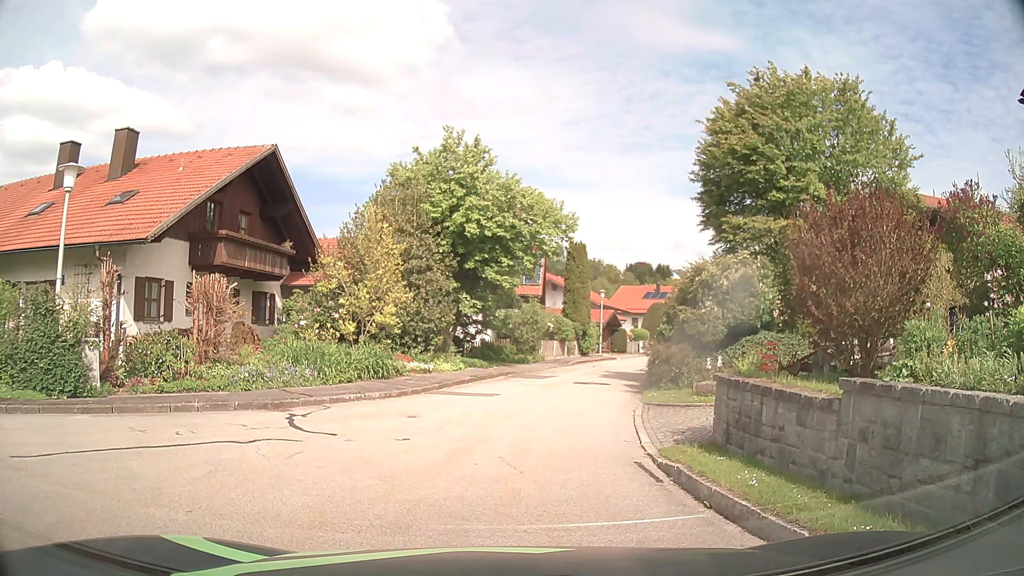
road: residential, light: Day
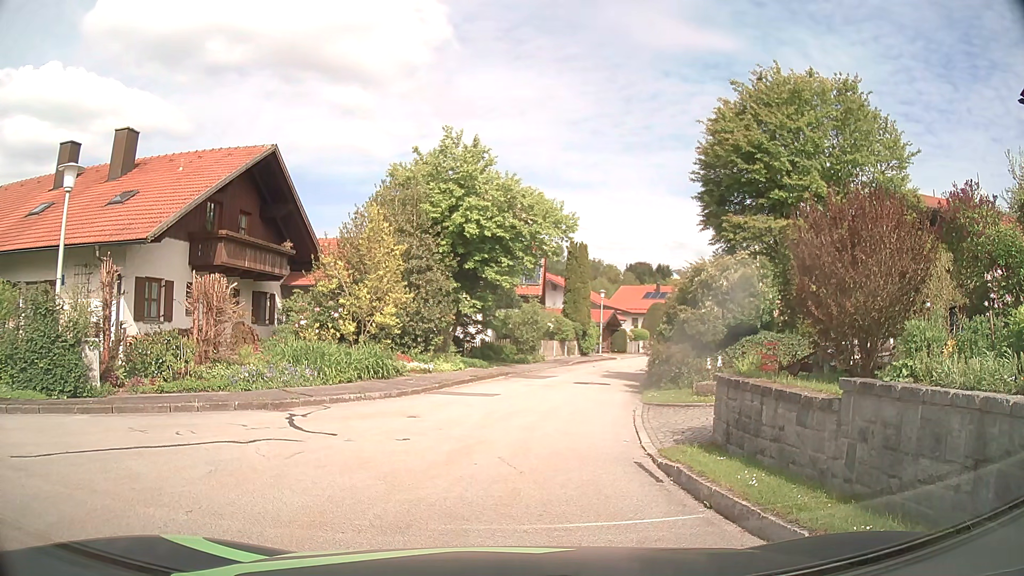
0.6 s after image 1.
(0.0, 0.0) m; 0°
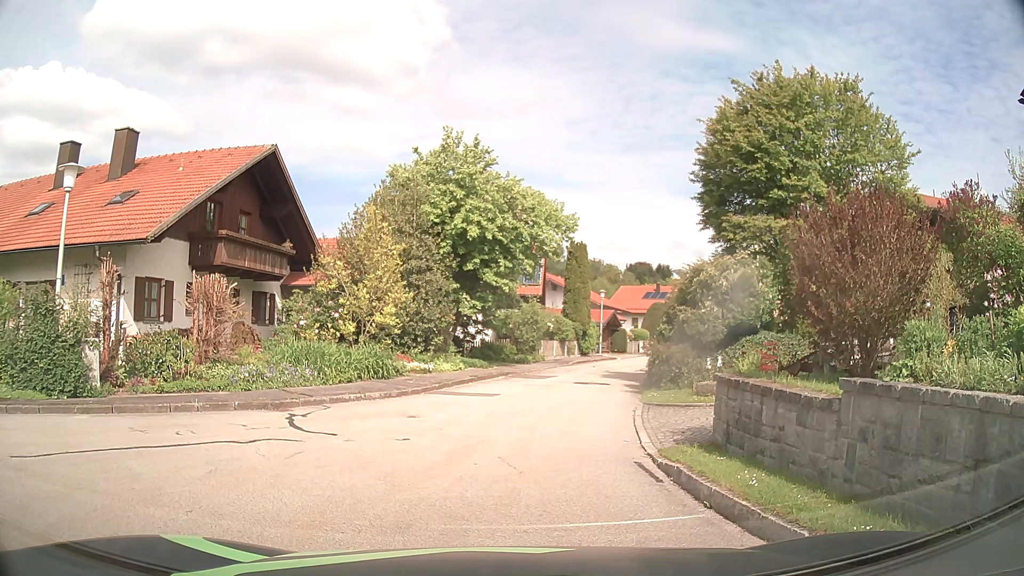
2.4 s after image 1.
(0.0, 0.0) m; 0°
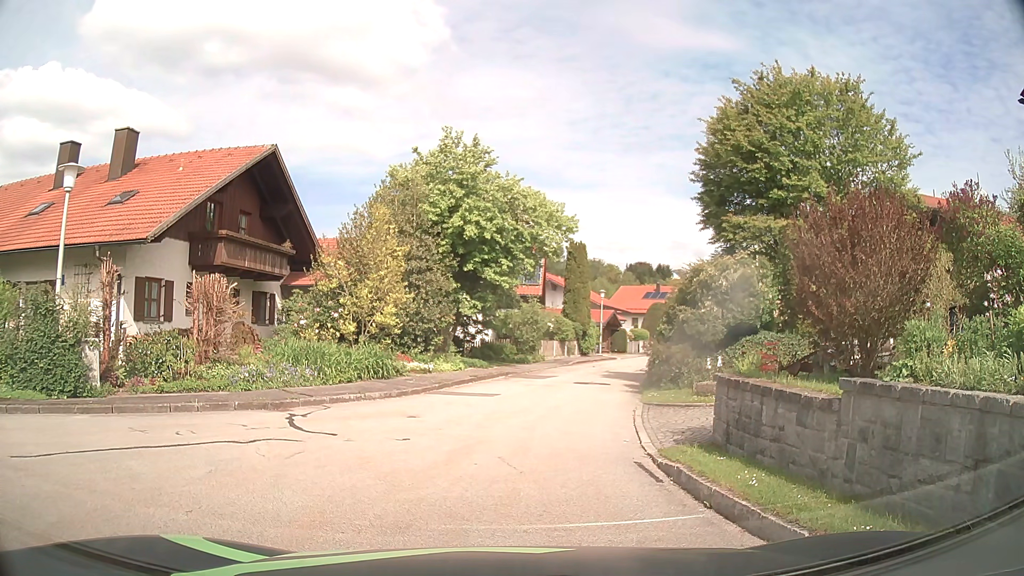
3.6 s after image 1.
(0.0, 0.0) m; 0°
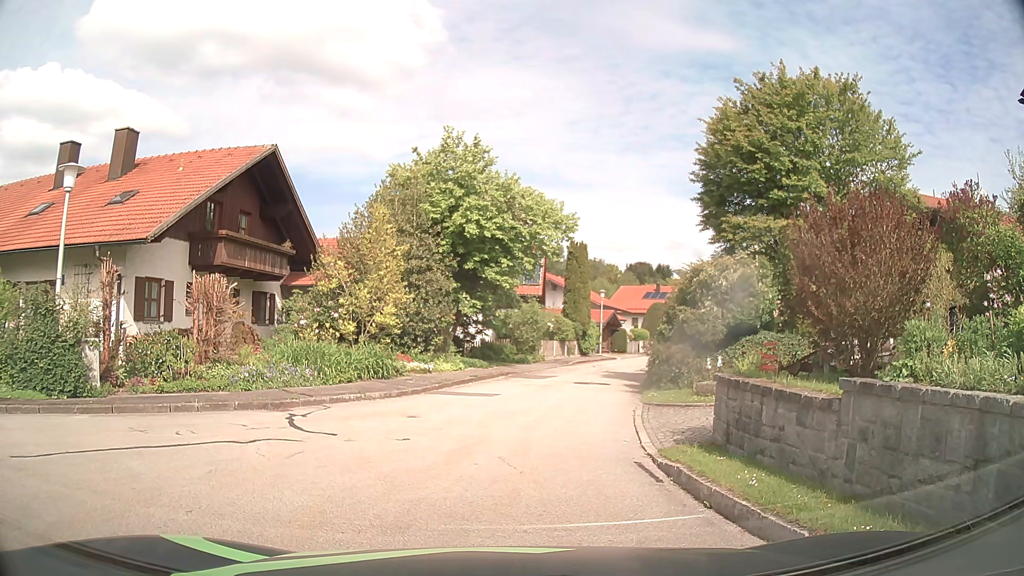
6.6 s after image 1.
(0.0, 0.0) m; 0°
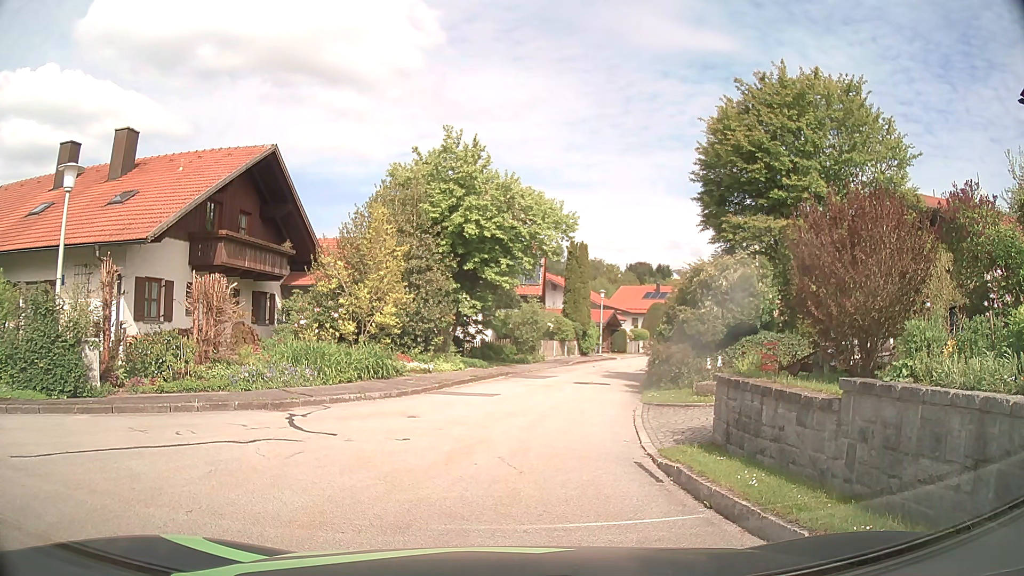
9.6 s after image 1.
(0.0, 0.0) m; 0°
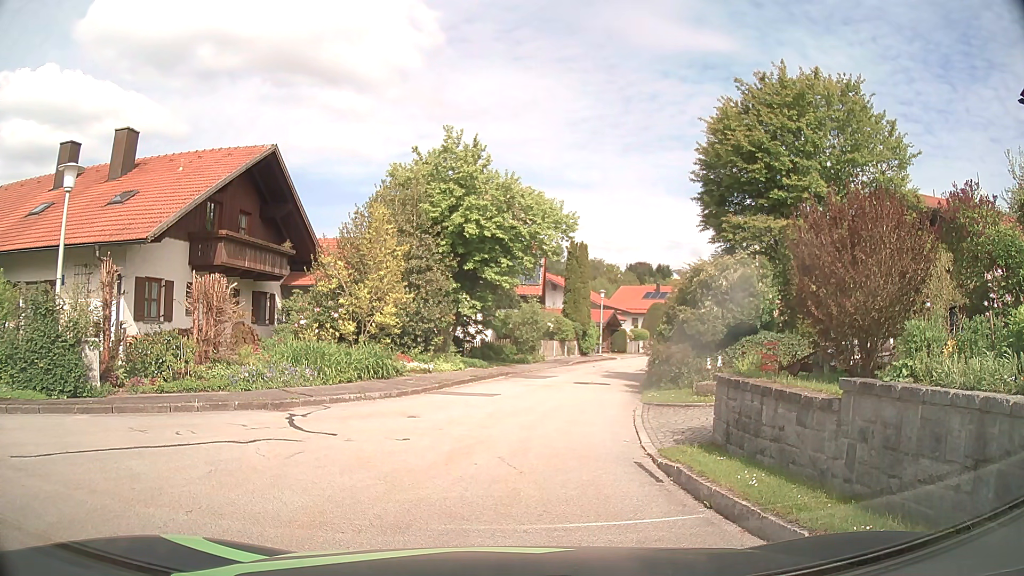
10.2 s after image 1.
(0.0, 0.0) m; 0°
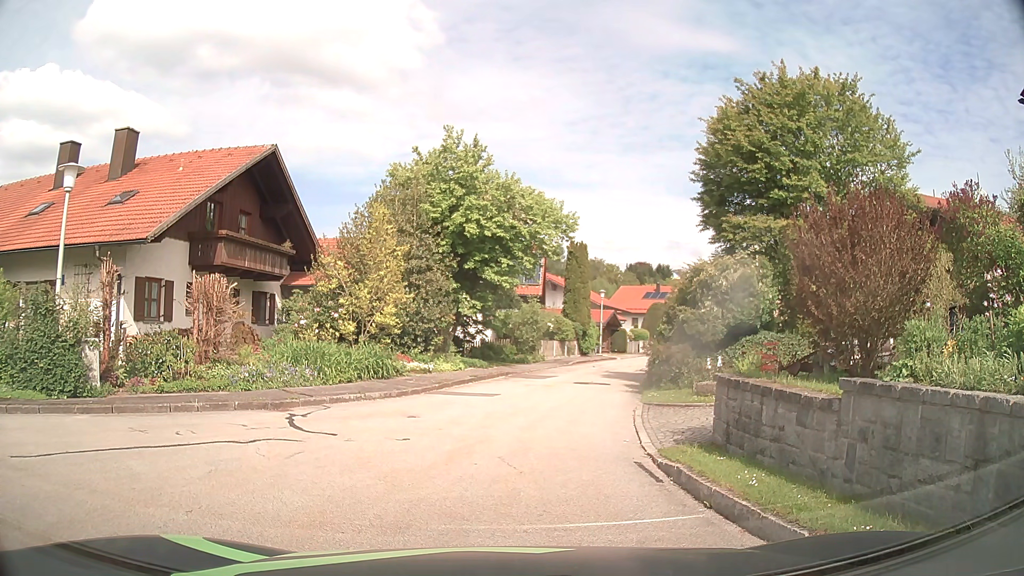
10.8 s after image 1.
(0.0, 0.0) m; 0°
(-1, +10) (0, +20) (+1, +30) (+3, +40) (+5, +49) (+8, +59) (+11, +68) (+14, +78) (+18, +87) (+23, +96) m
